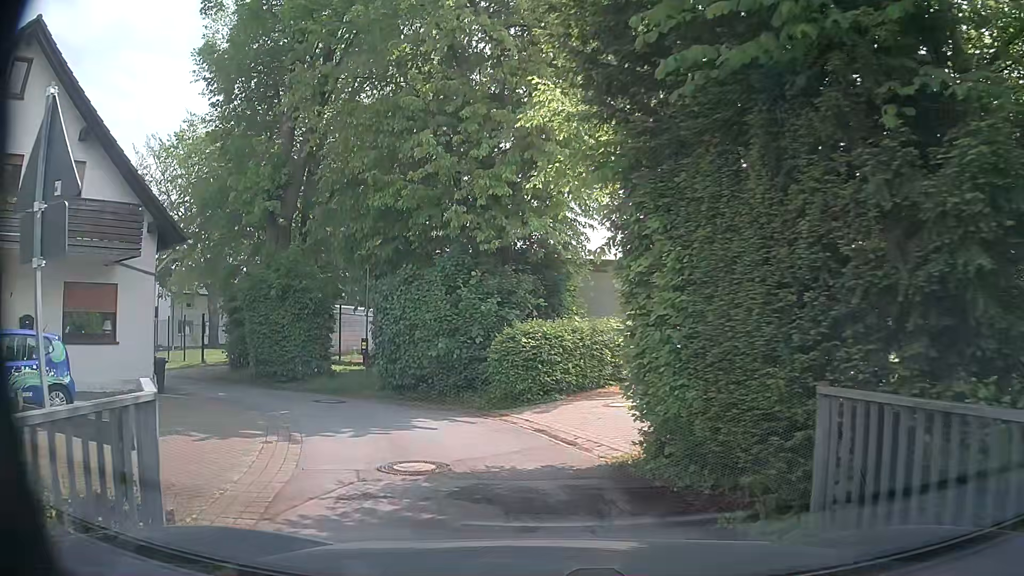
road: residential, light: Day
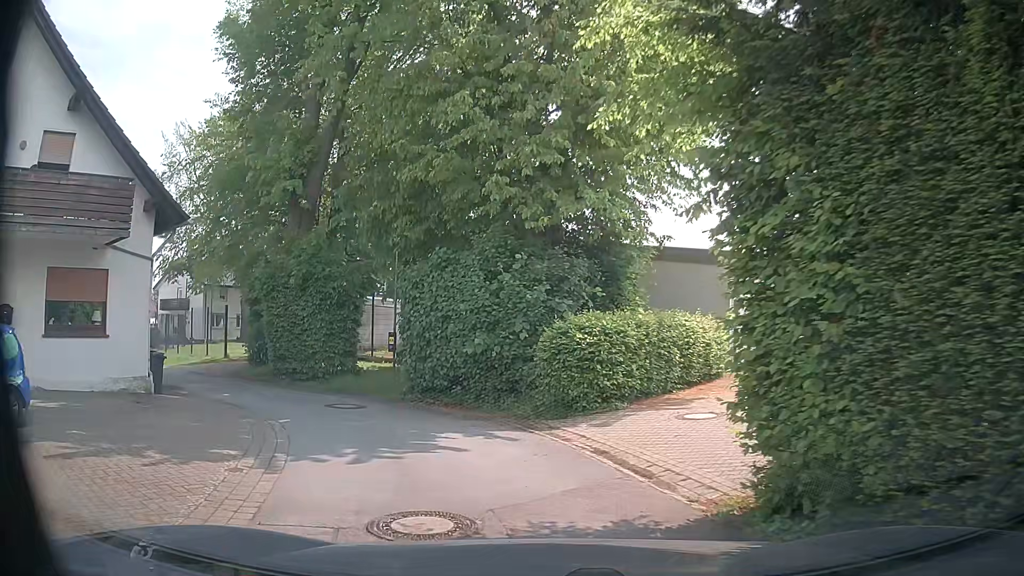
(-0.1, +2.5) m; -4°
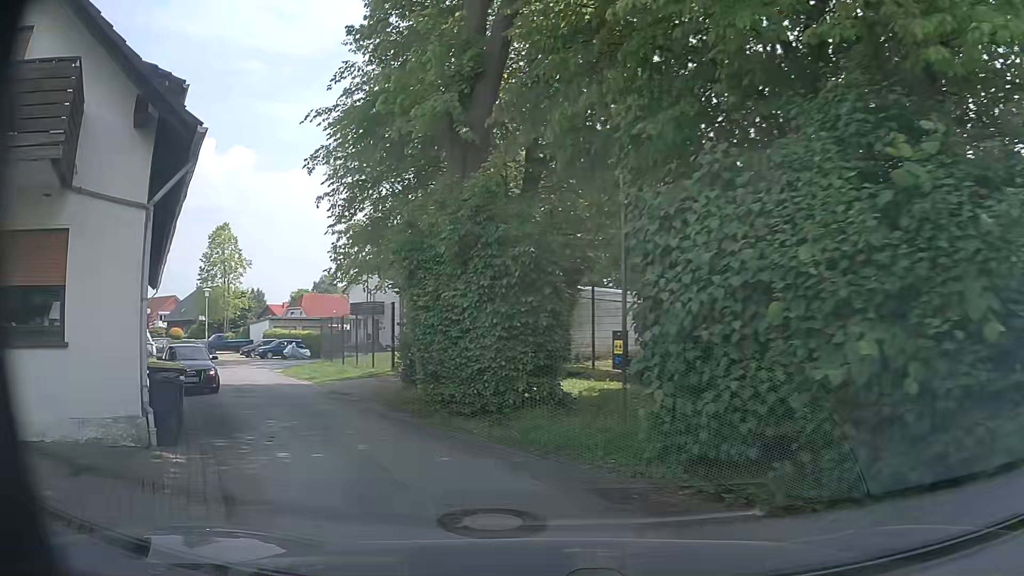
(-1.1, +8.3) m; -19°
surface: asphalt
